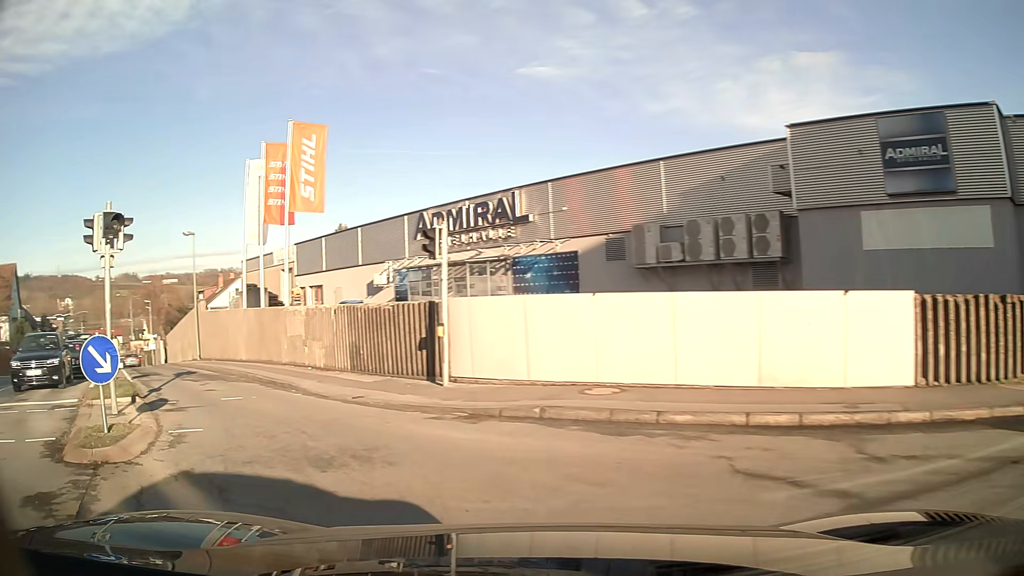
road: tertiary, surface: asphalt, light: Day
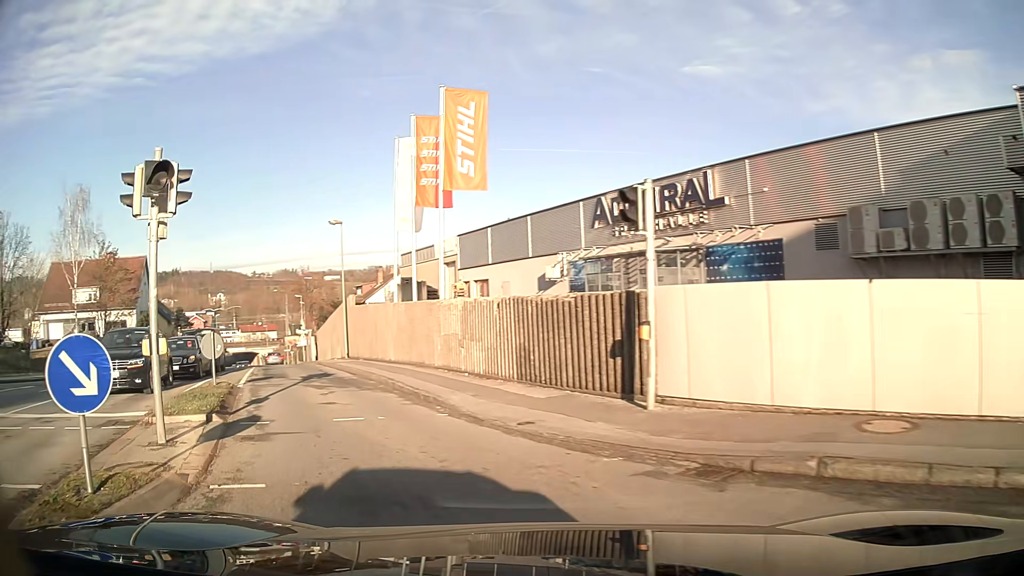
(-0.5, +3.8) m; -13°
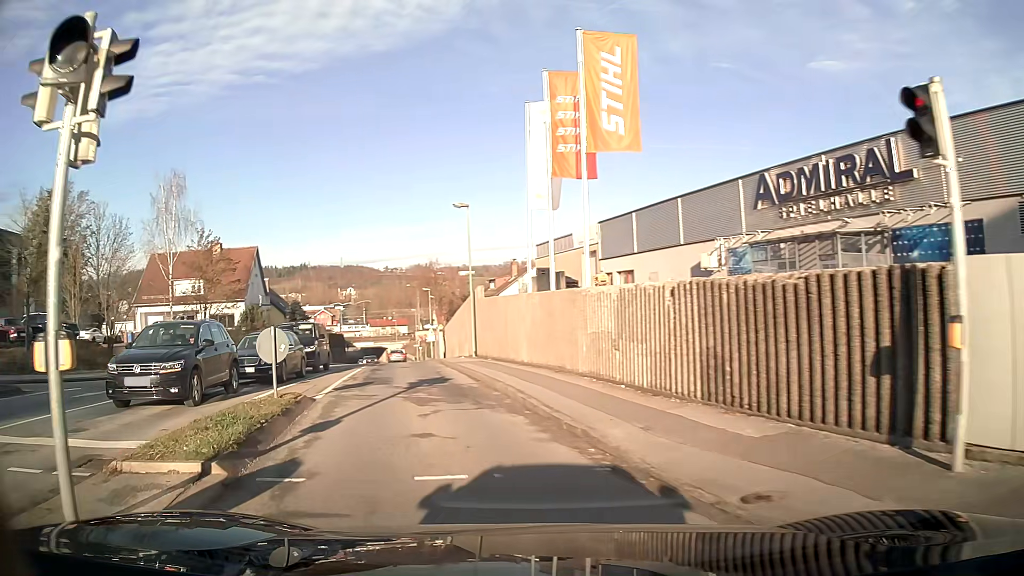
(-0.4, +4.4) m; -9°
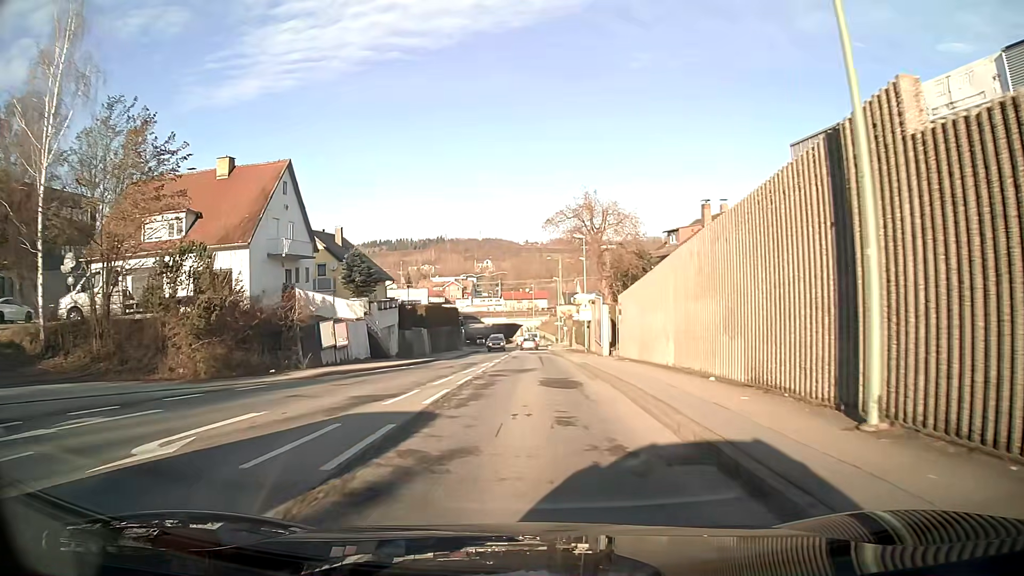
(-4.2, +28.2) m; -10°
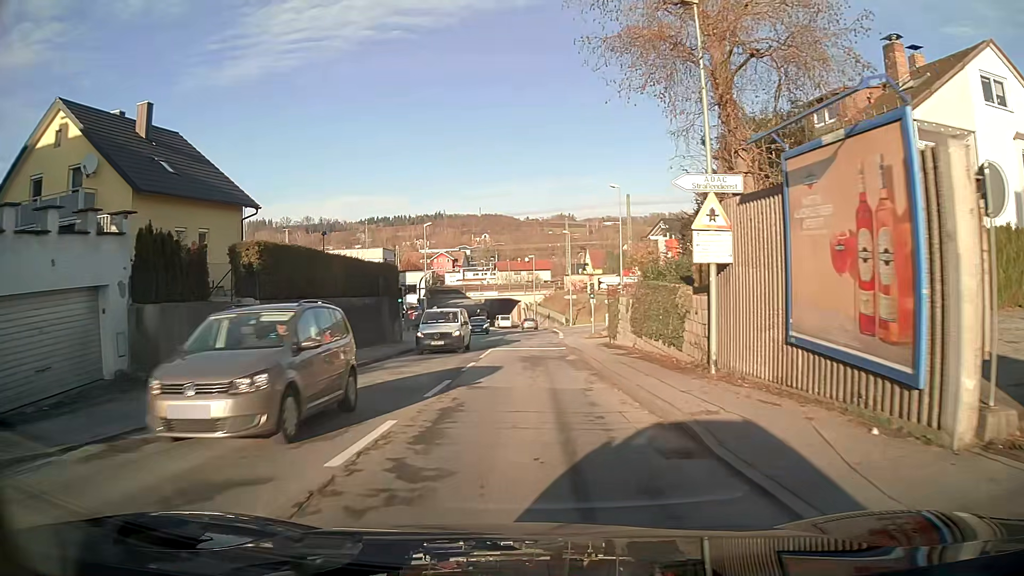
(+0.1, +32.6) m; 0°
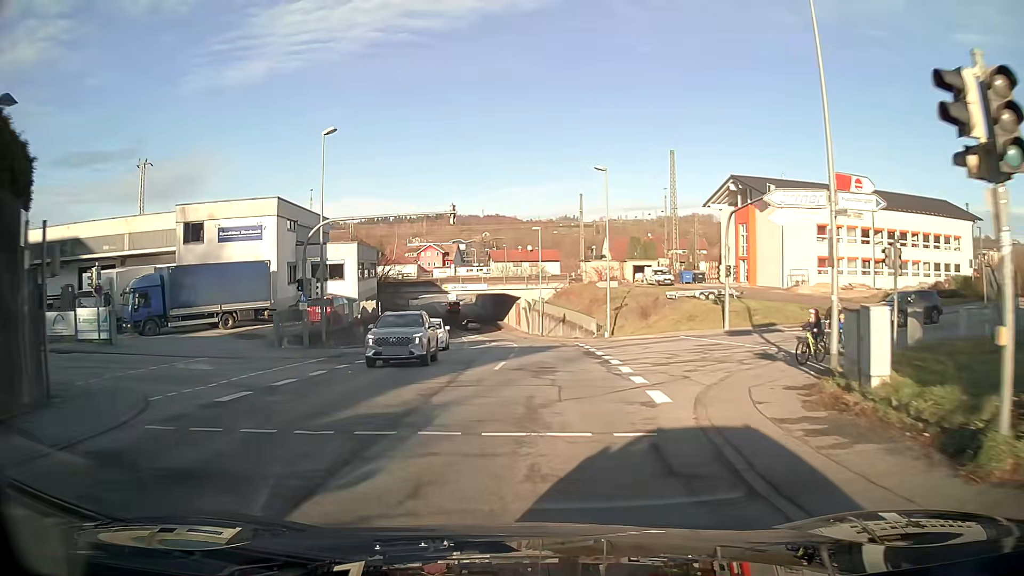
(-0.3, +33.5) m; 0°
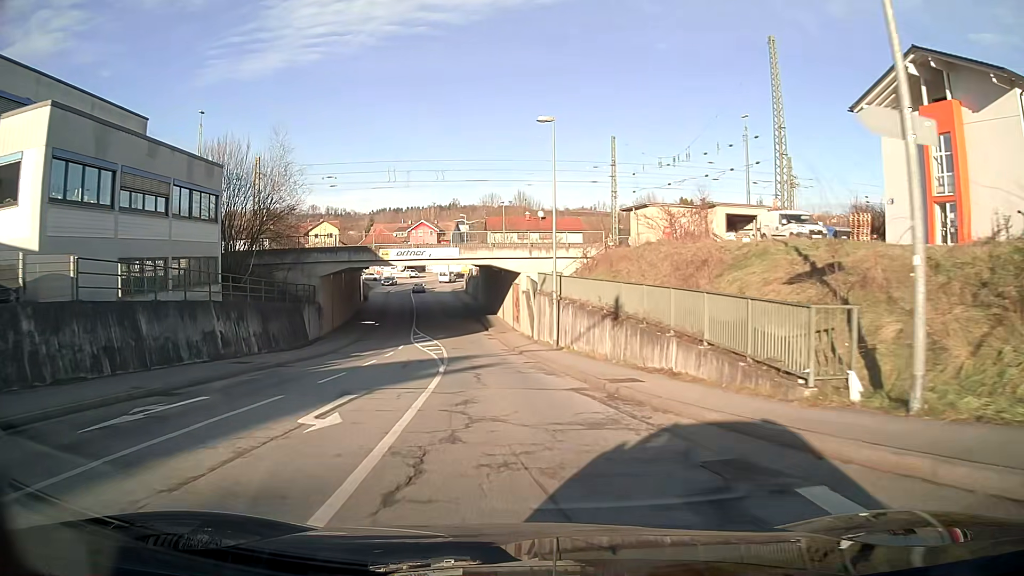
(+0.1, +34.3) m; -3°
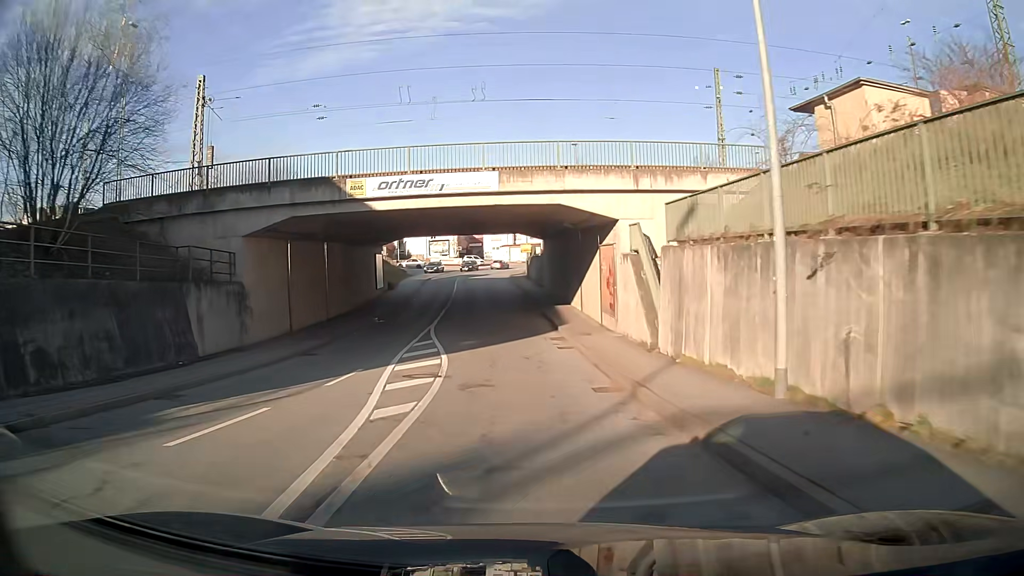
(-1.1, +21.1) m; -5°
